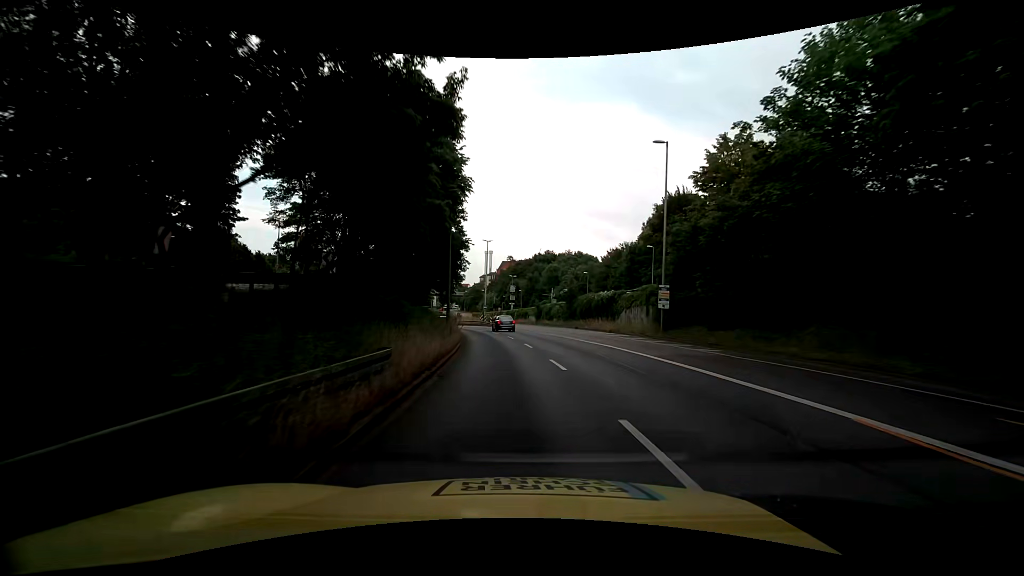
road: trunk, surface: asphalt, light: Day
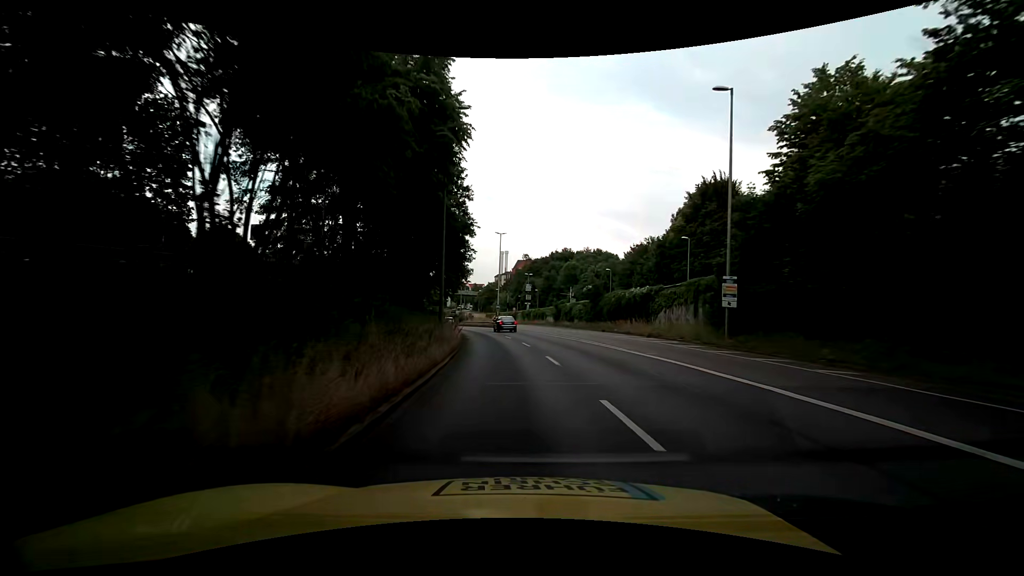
(-0.1, +7.5) m; -1°
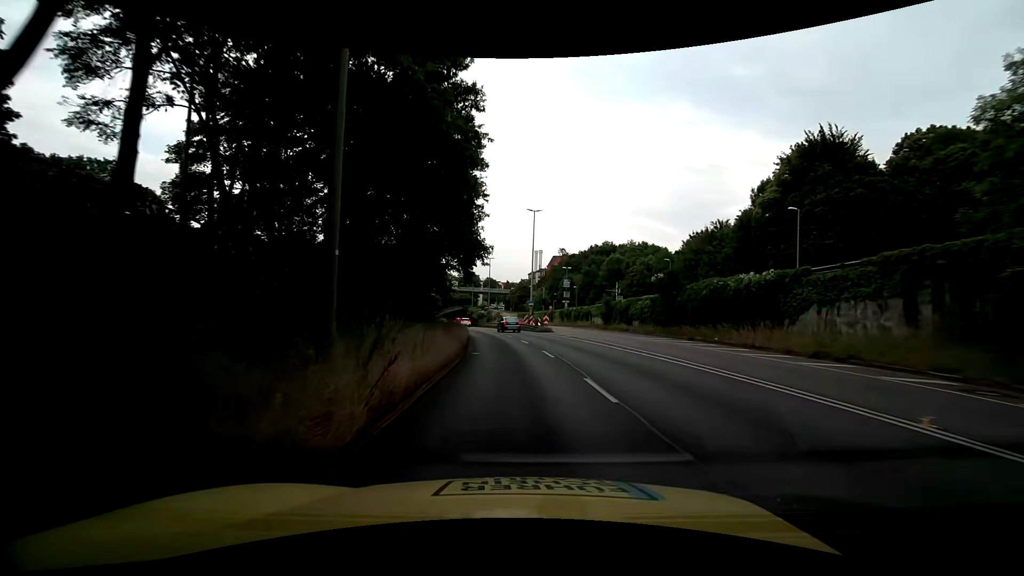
(-0.6, +15.0) m; -4°
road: trunk_link
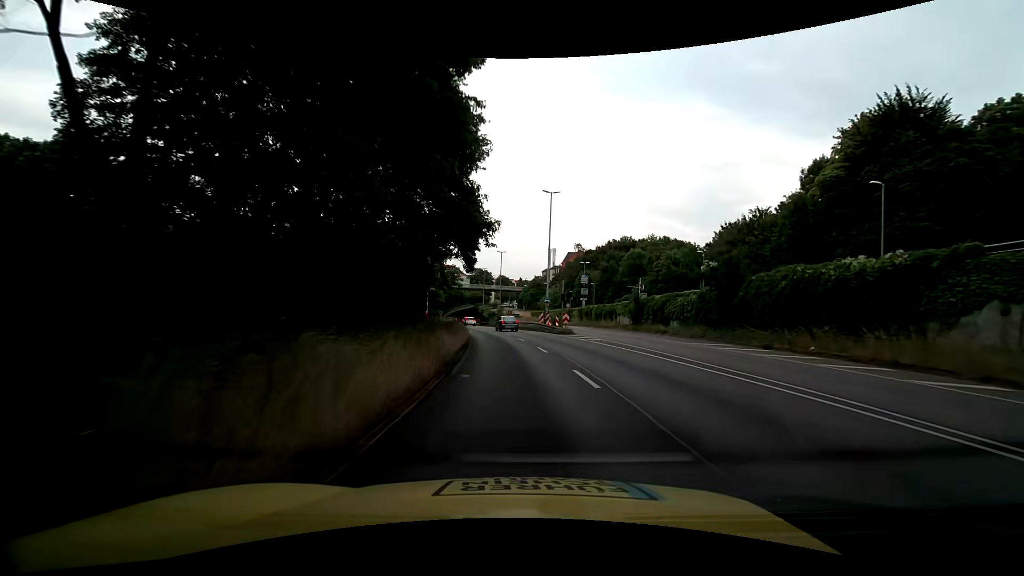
(-0.1, +7.5) m; -2°
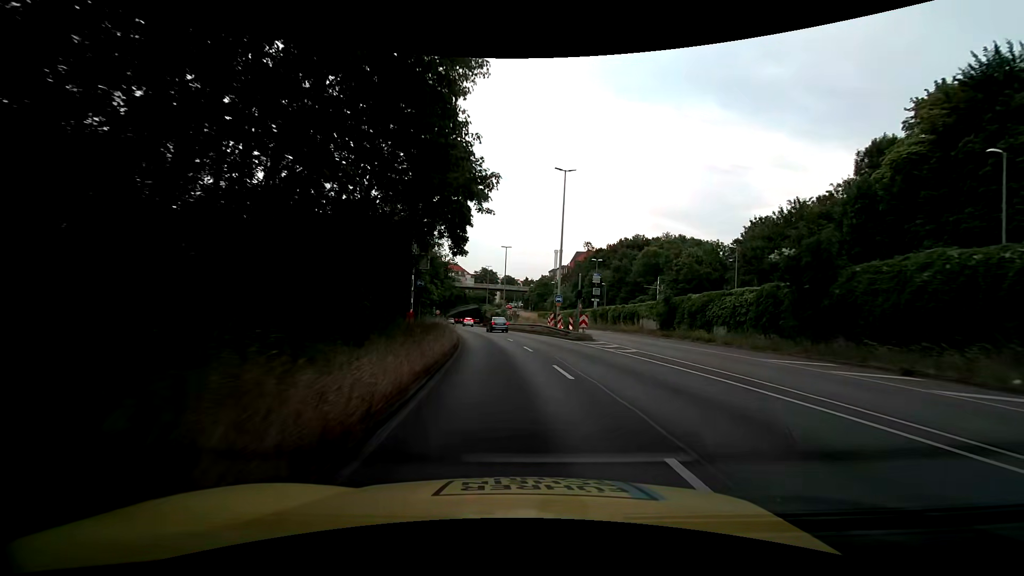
(0.0, +7.6) m; 0°
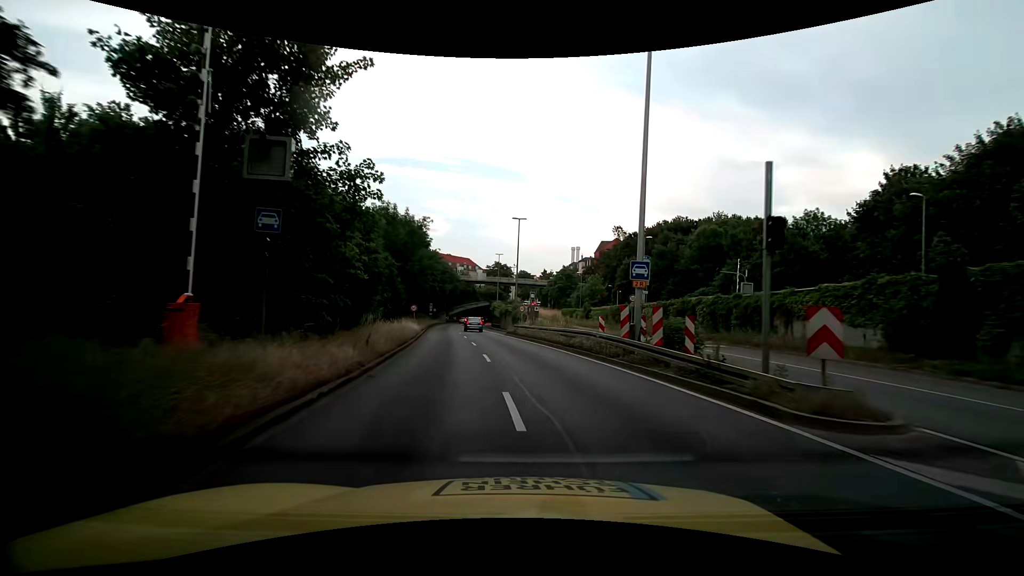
(-0.3, +23.1) m; -1°
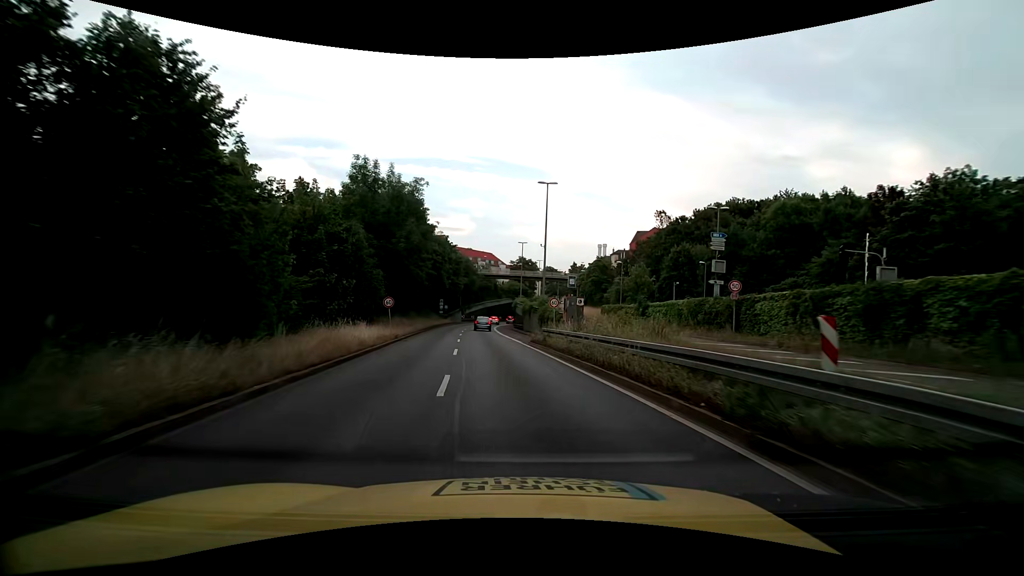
(-0.4, +15.4) m; -3°
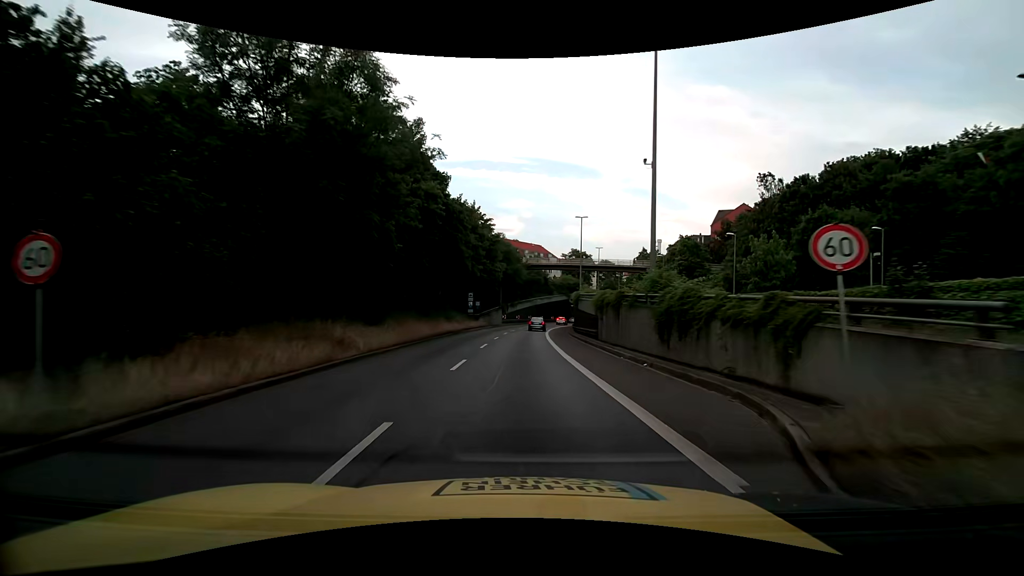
(-1.4, +23.2) m; -6°
(0, +10) (0, +20) (0, +30) (0, +40) (+1, +50) (+2, +60) (+3, +70) (+4, +80) (+6, +90) (+8, +99) m
